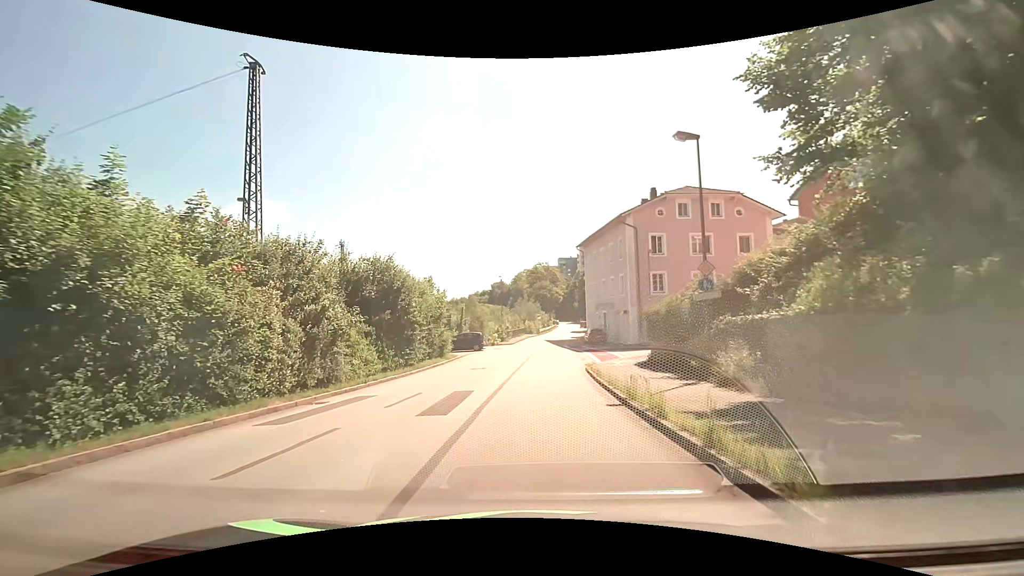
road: residential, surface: asphalt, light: Day
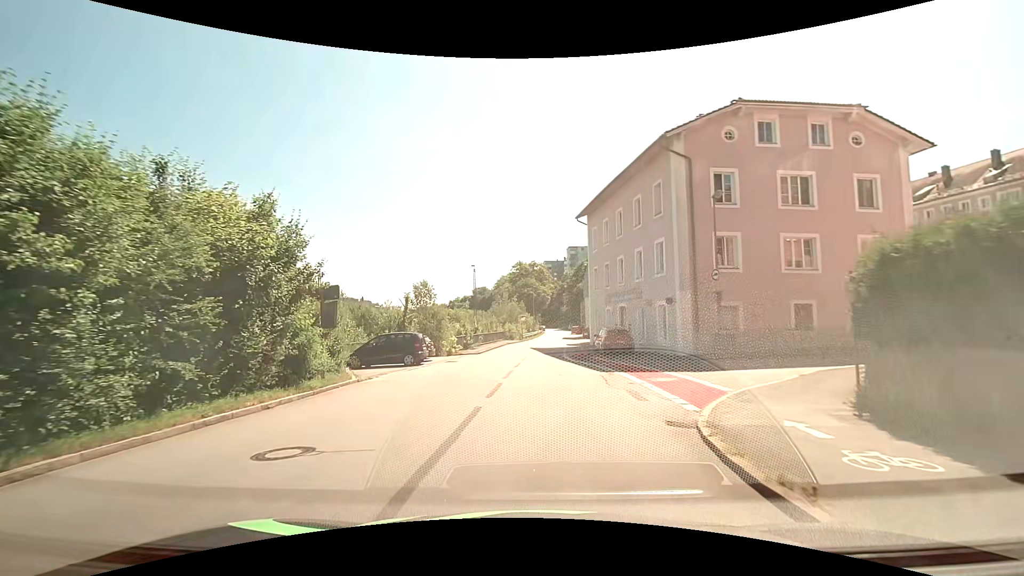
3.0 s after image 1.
(+0.4, +18.8) m; +2°
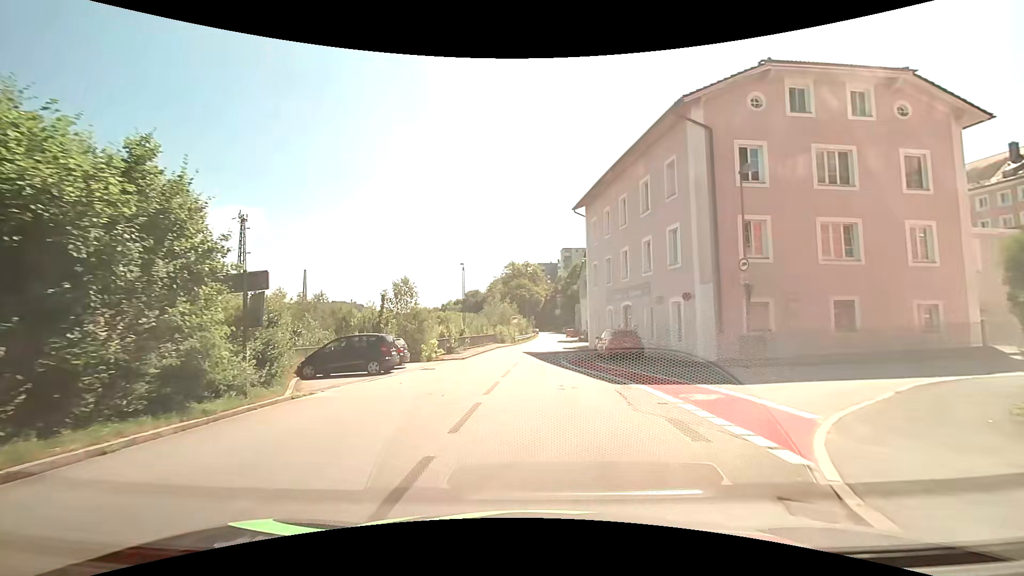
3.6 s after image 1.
(0.0, +4.3) m; 0°
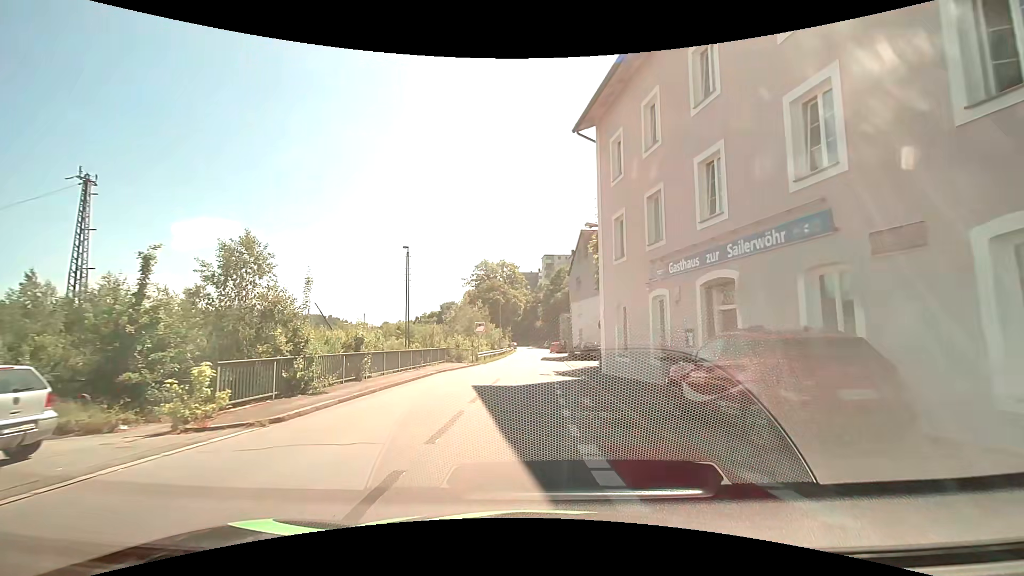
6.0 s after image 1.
(+0.5, +18.4) m; +2°
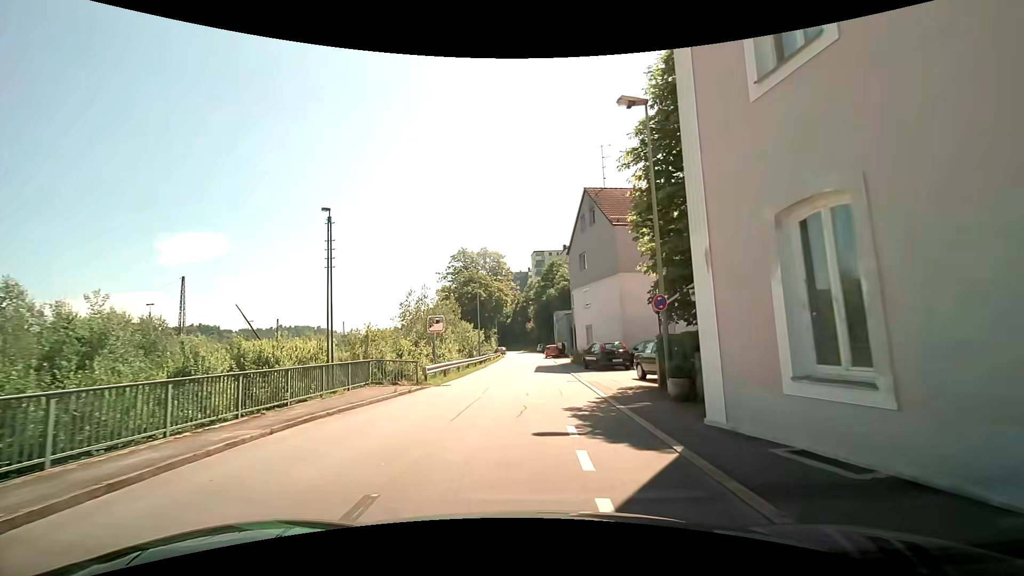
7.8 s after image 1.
(+0.1, +14.3) m; 0°
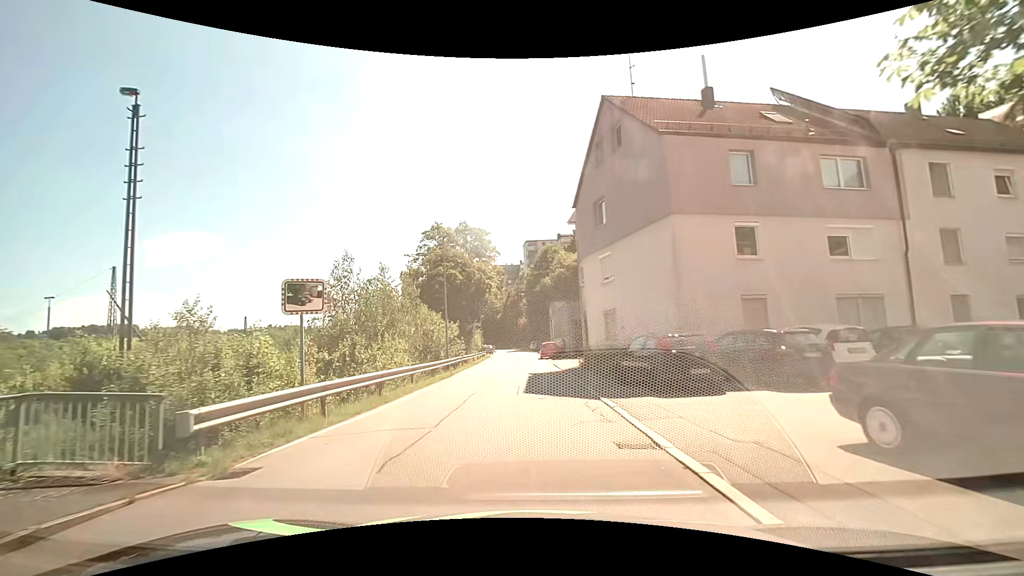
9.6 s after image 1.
(+0.4, +13.2) m; +2°
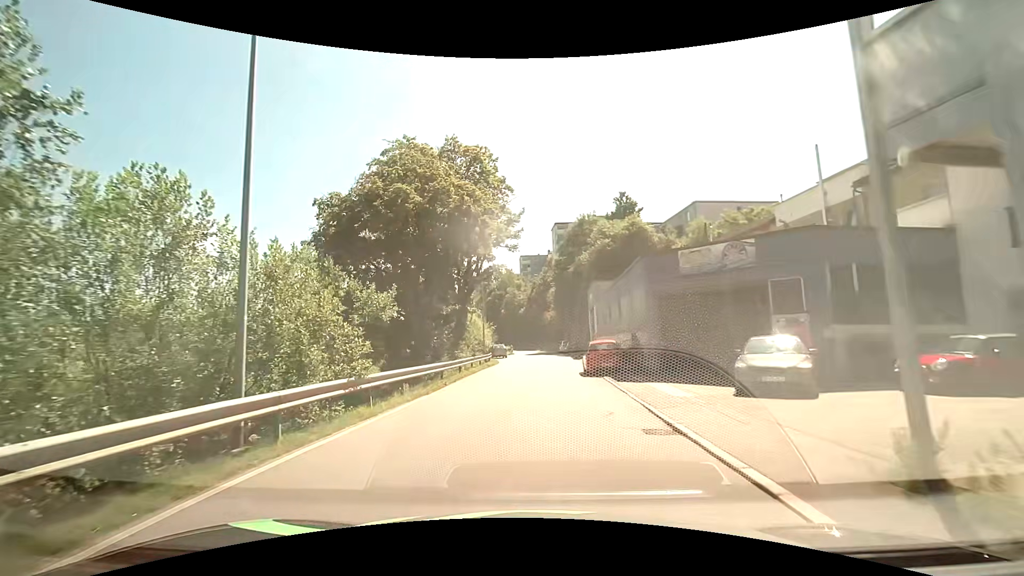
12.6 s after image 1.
(-0.2, +23.4) m; -3°
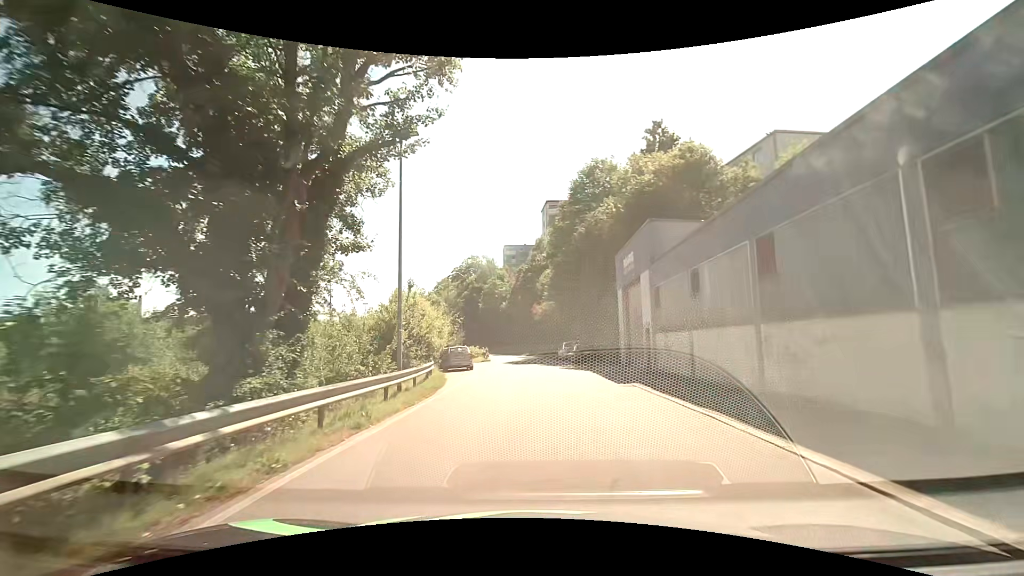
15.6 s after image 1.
(-0.4, +23.6) m; +2°
(0, +10) (0, +20) (0, +30) (0, +40) (0, +50) (-1, +60) (-3, +70) (-5, +80) (-7, +89) (-9, +99) m
